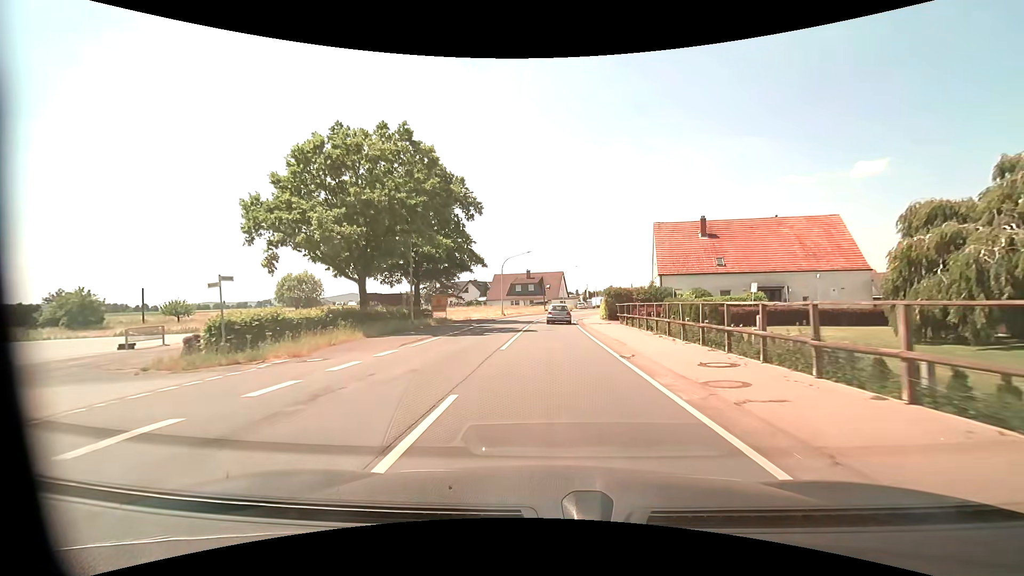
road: primary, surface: asphalt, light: Day
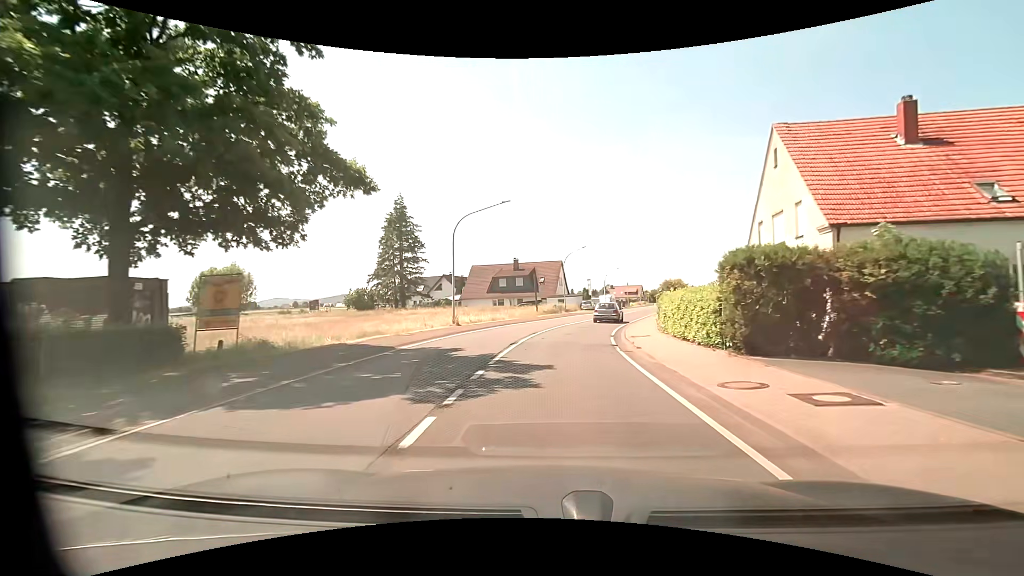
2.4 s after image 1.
(+0.1, +28.0) m; +1°
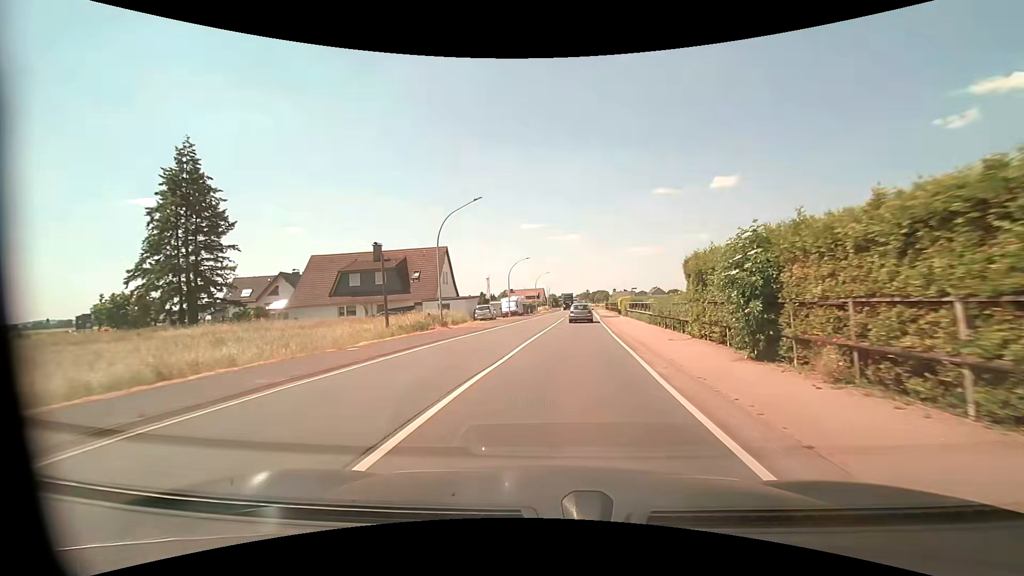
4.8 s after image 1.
(+2.0, +28.4) m; +11°
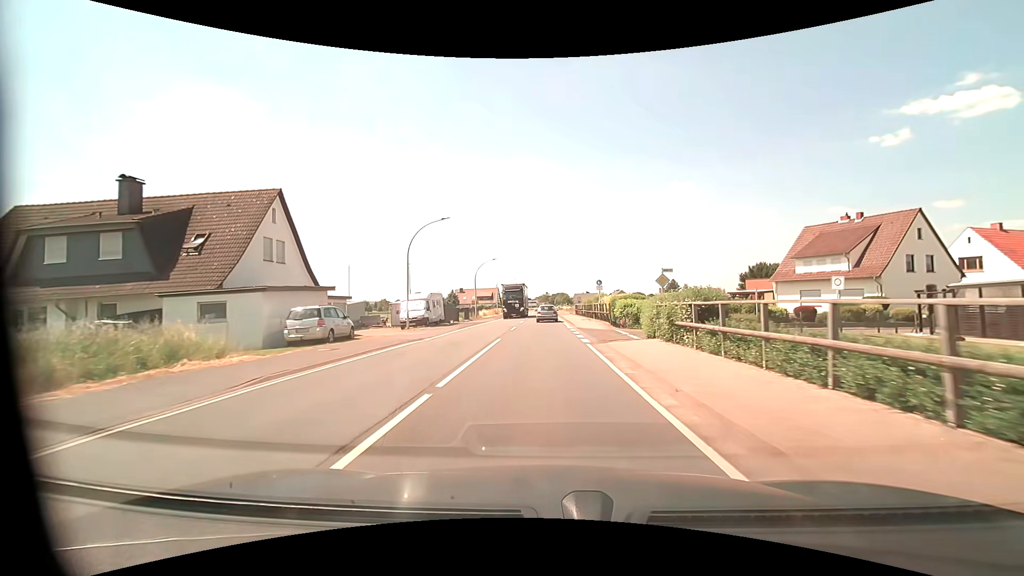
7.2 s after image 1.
(+1.8, +28.6) m; +5°
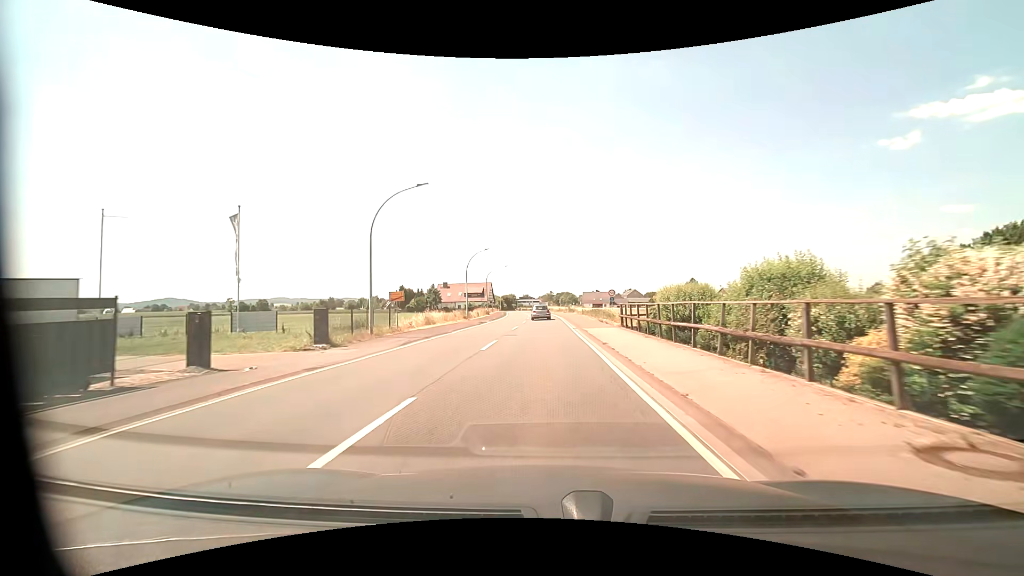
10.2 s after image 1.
(0.0, +37.1) m; -1°
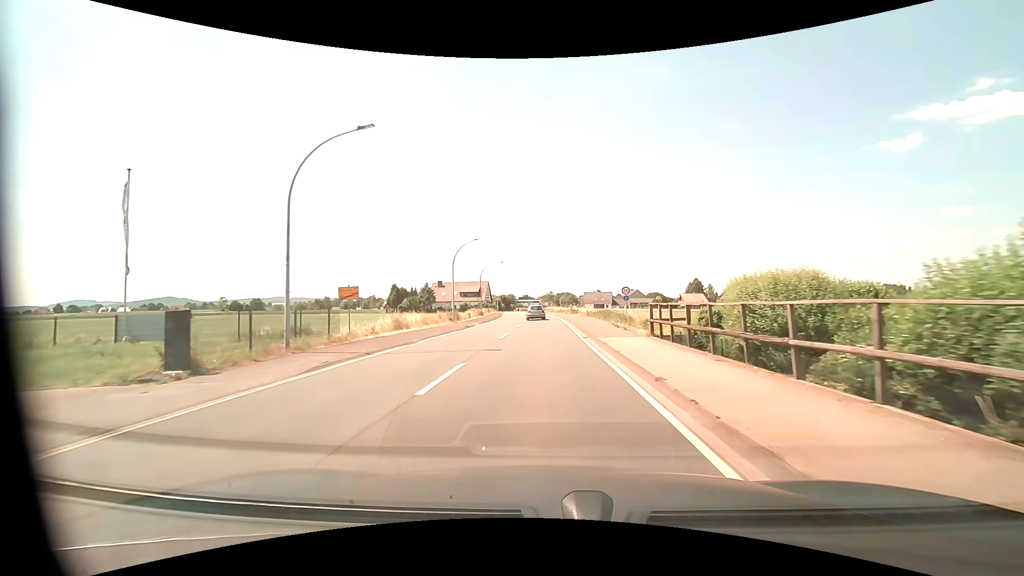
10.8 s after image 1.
(0.0, +7.7) m; 0°
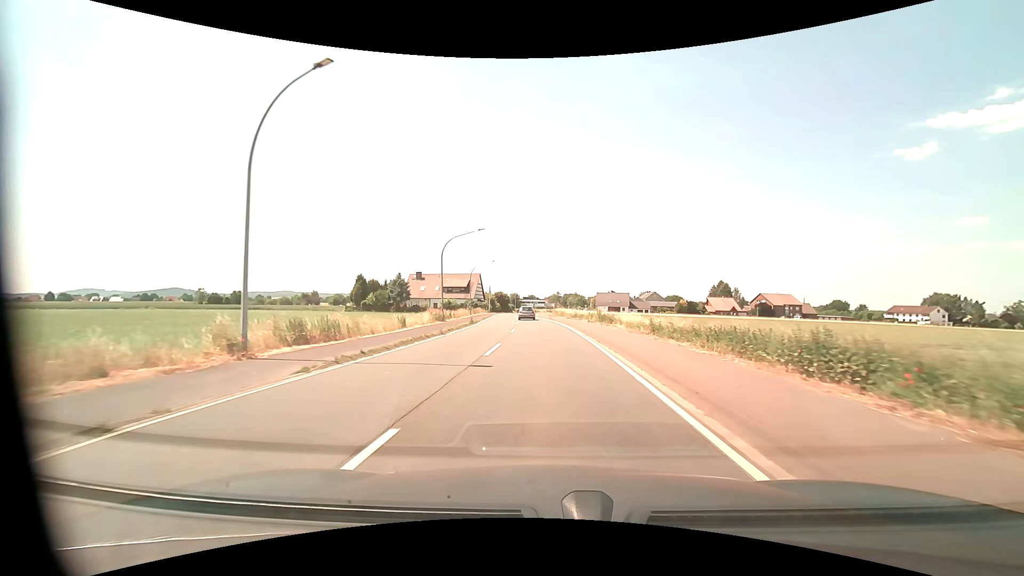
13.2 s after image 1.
(-0.2, +31.5) m; -1°
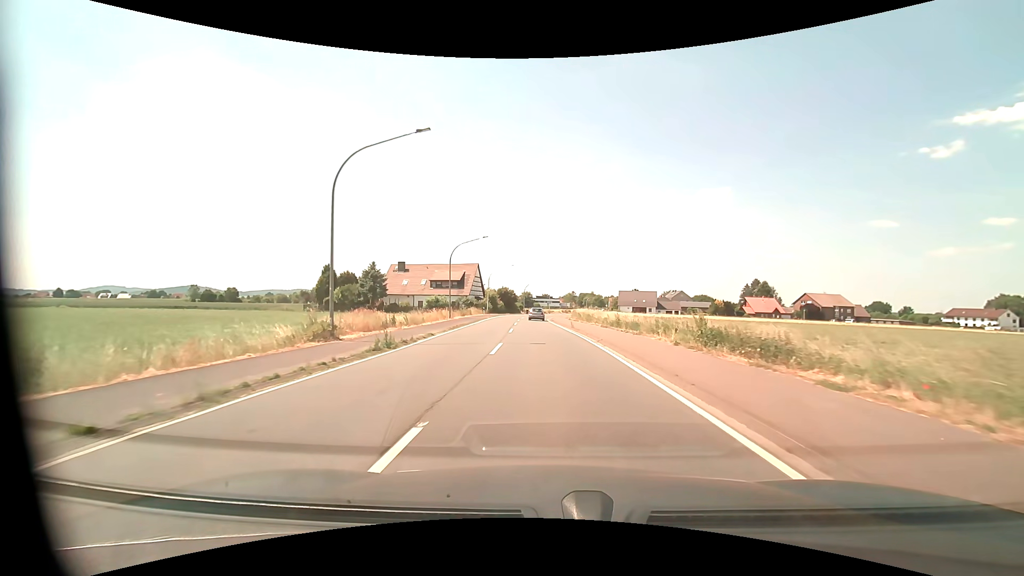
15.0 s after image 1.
(-0.2, +24.4) m; -1°
(0, +10) (0, +20) (-1, +30) (-1, +40) (-2, +50) (-2, +60) (-2, +70) (-1, +80) (0, +90) (+1, +100) m
